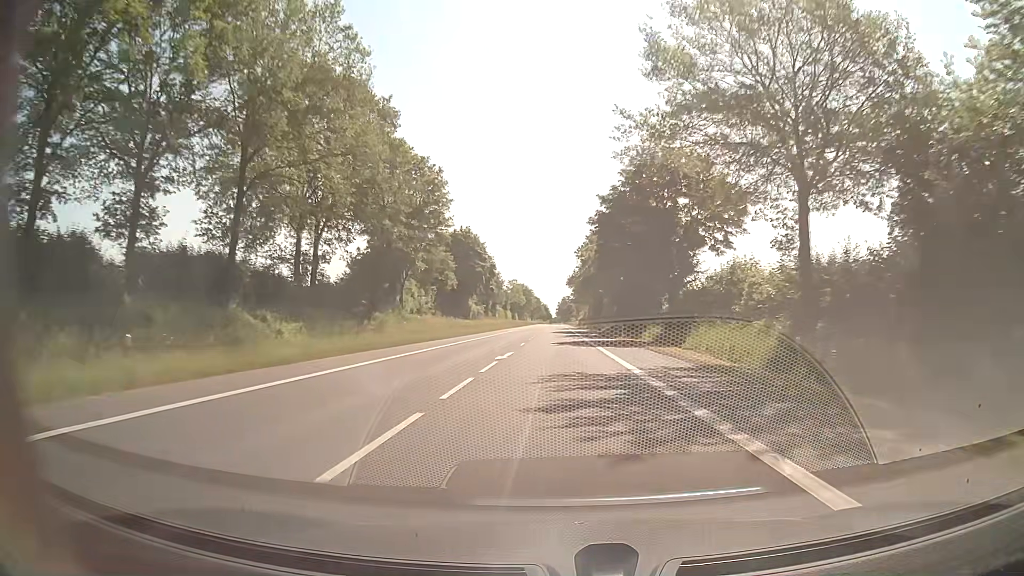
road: secondary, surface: asphalt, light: Day
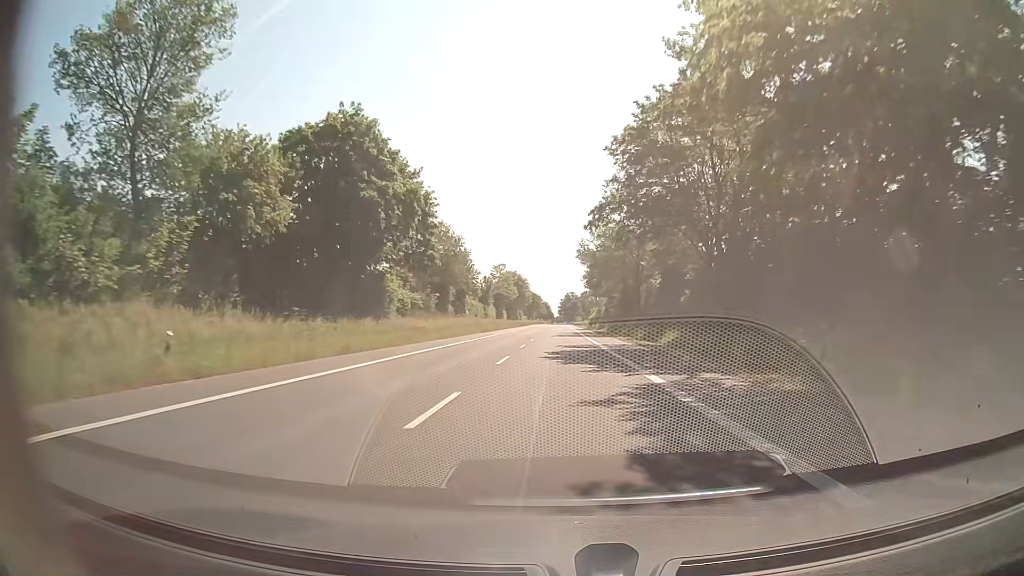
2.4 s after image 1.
(-0.3, +51.6) m; 0°
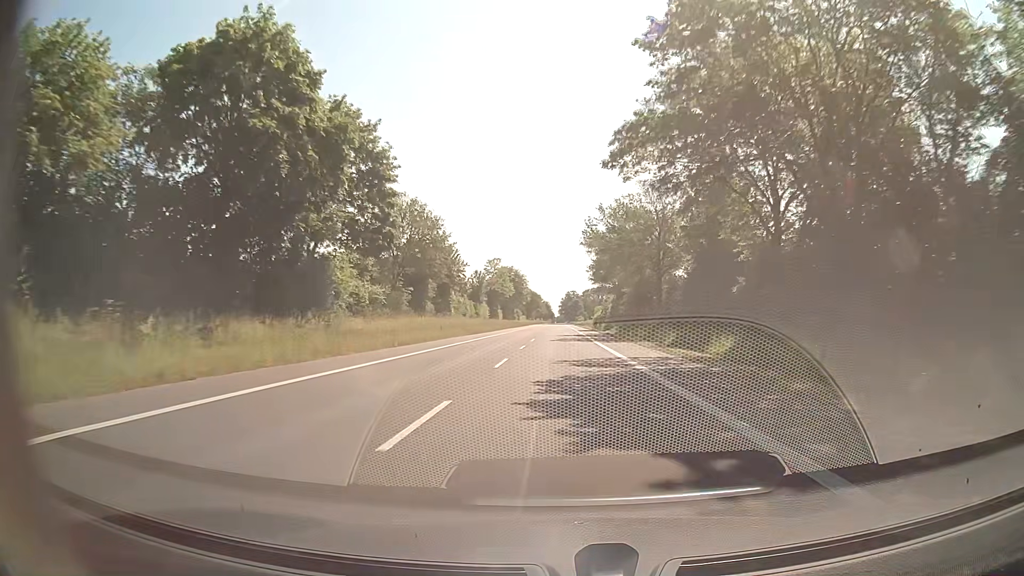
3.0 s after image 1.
(0.0, +13.6) m; 0°
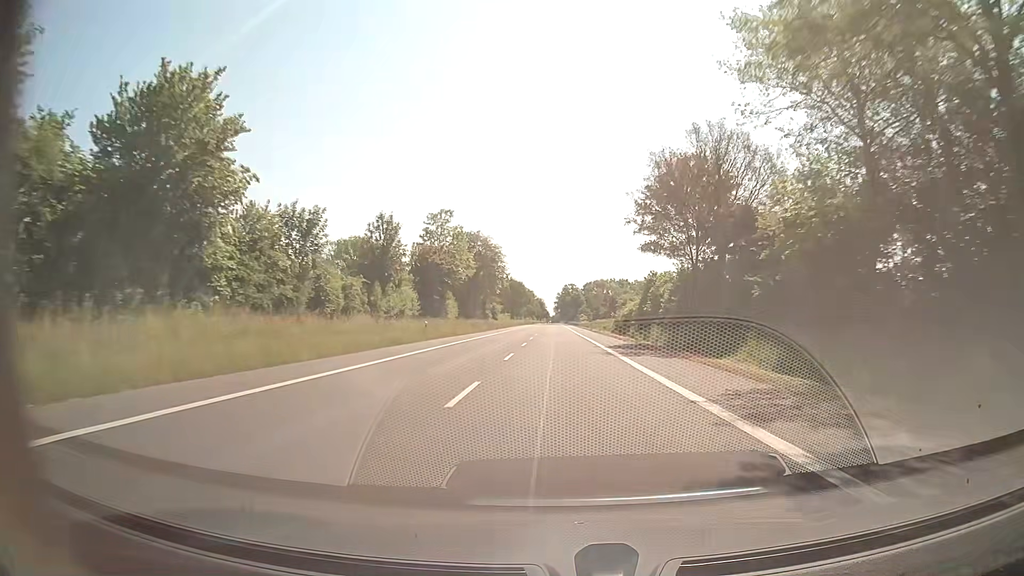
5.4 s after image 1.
(+0.4, +56.8) m; +1°
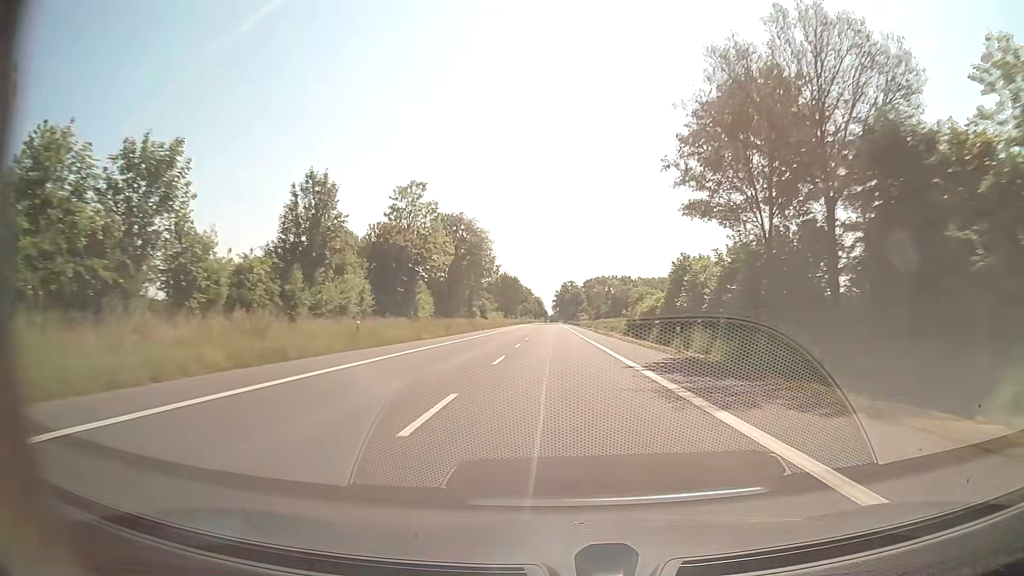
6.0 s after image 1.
(0.0, +14.8) m; 0°
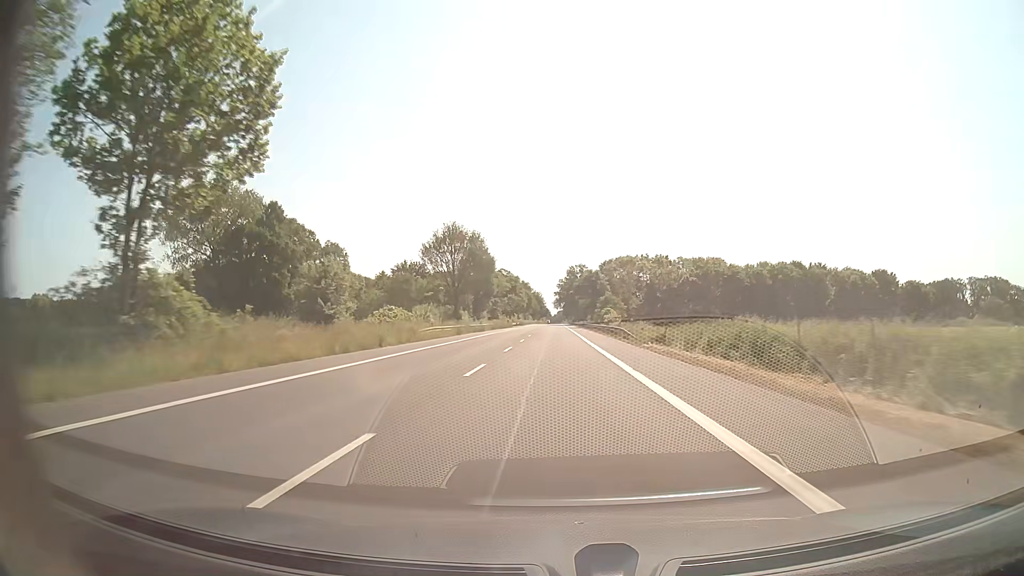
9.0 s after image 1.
(-0.1, +76.3) m; 0°
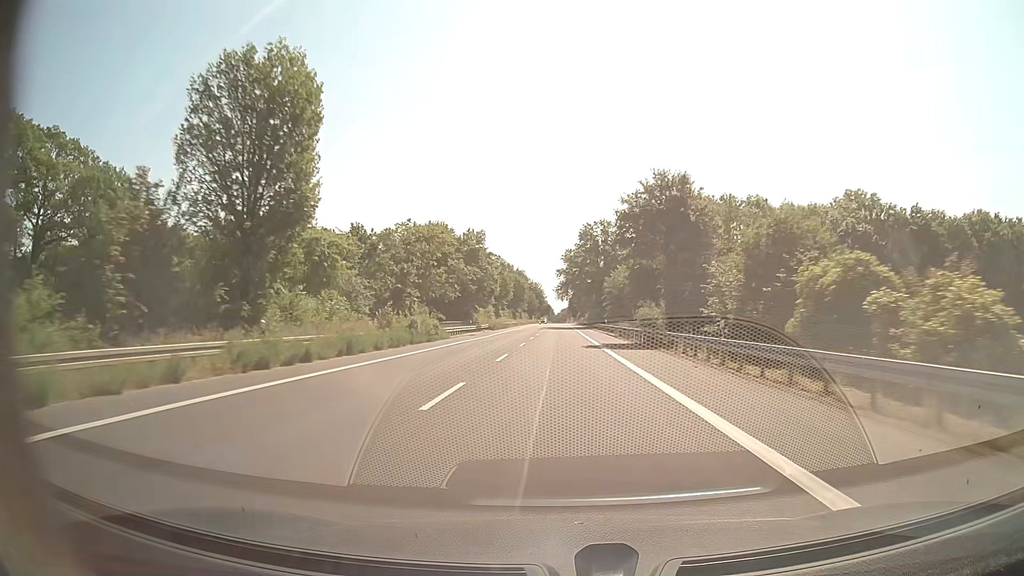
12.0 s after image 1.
(-0.1, +78.0) m; 0°
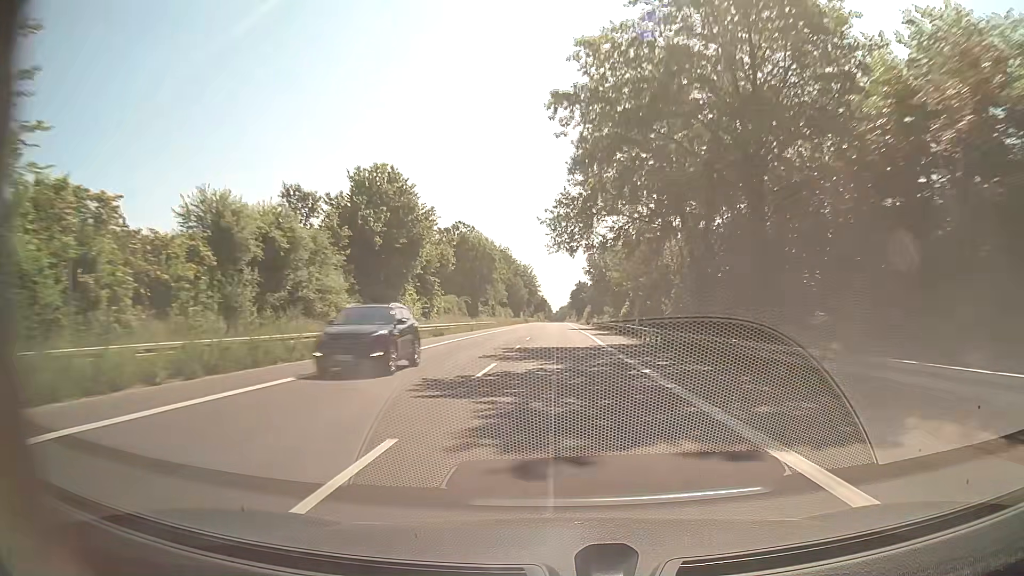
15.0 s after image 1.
(0.0, +78.8) m; 0°
(0, +10) (0, +20) (0, +30) (0, +40) (0, +50) (0, +60) (0, +70) (0, +80) (0, +90) (0, +100) m
